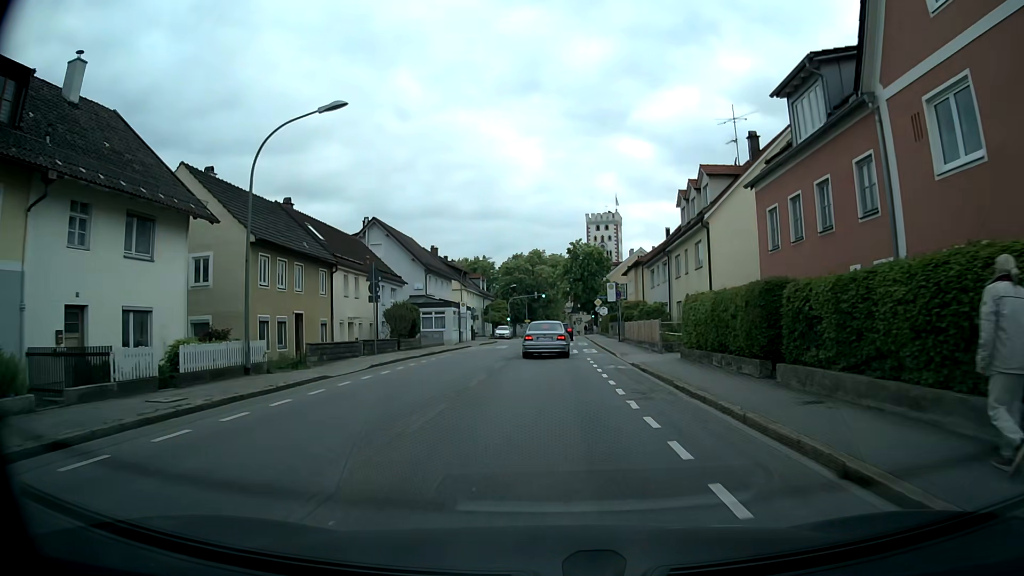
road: secondary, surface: asphalt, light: Day
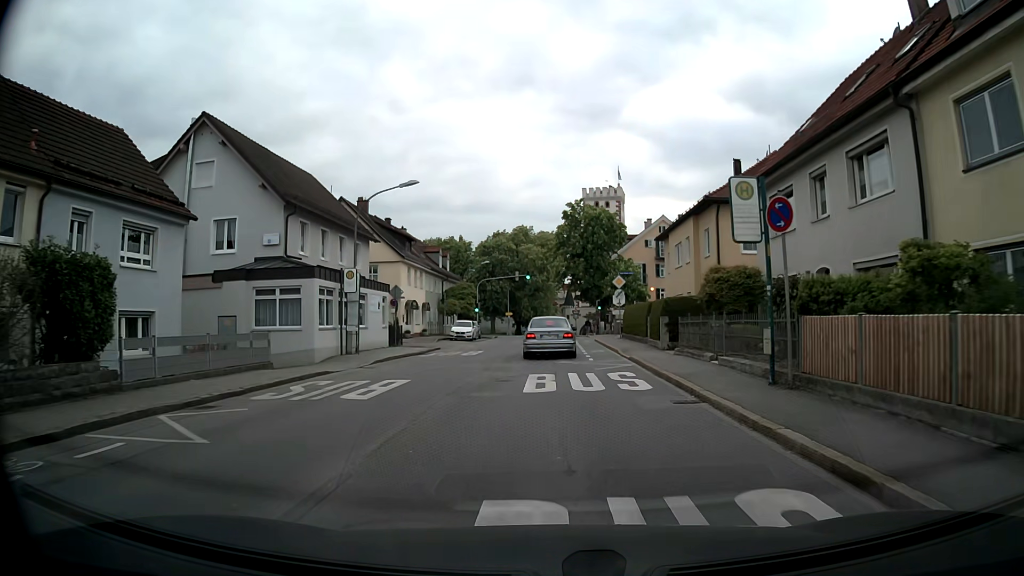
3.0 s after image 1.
(+0.4, +29.4) m; +1°
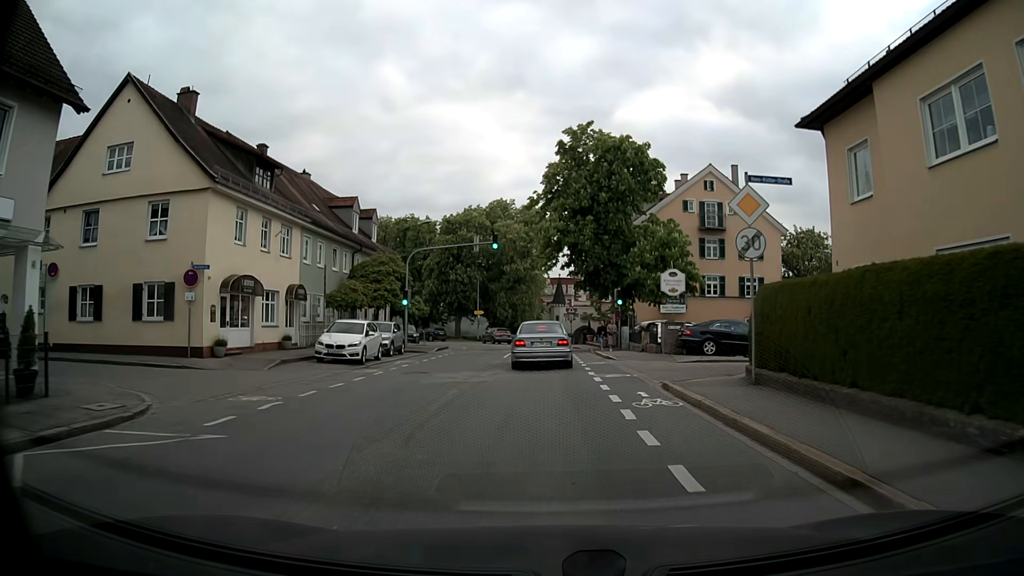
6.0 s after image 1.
(+0.4, +28.3) m; +2°
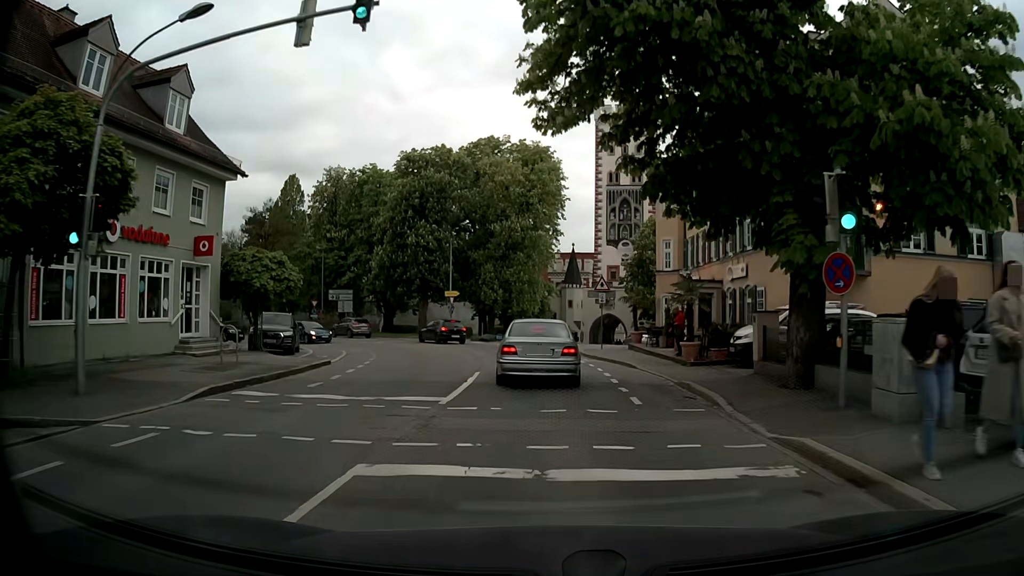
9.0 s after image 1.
(-0.2, +28.4) m; -1°
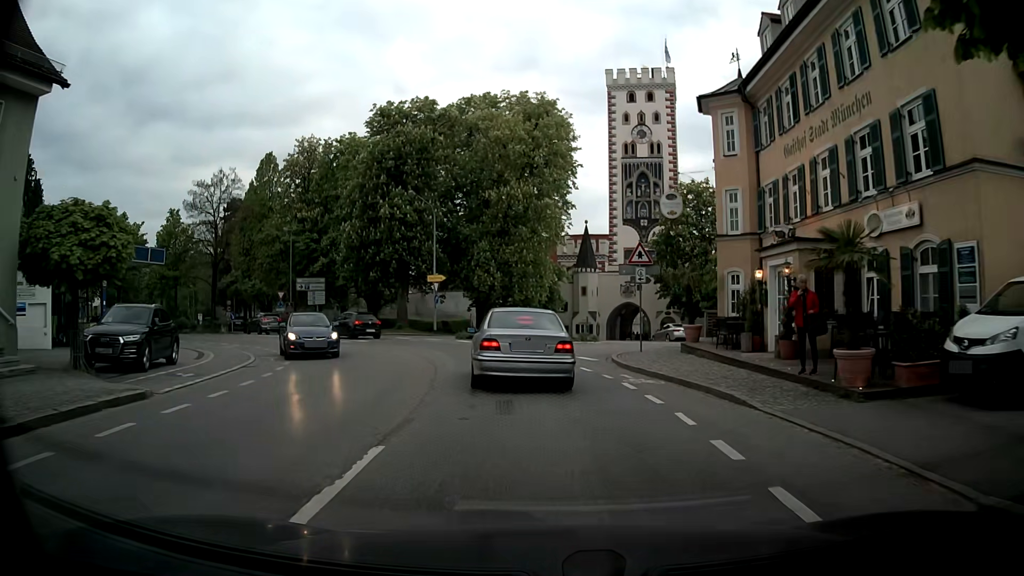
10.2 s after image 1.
(-0.1, +11.2) m; -2°
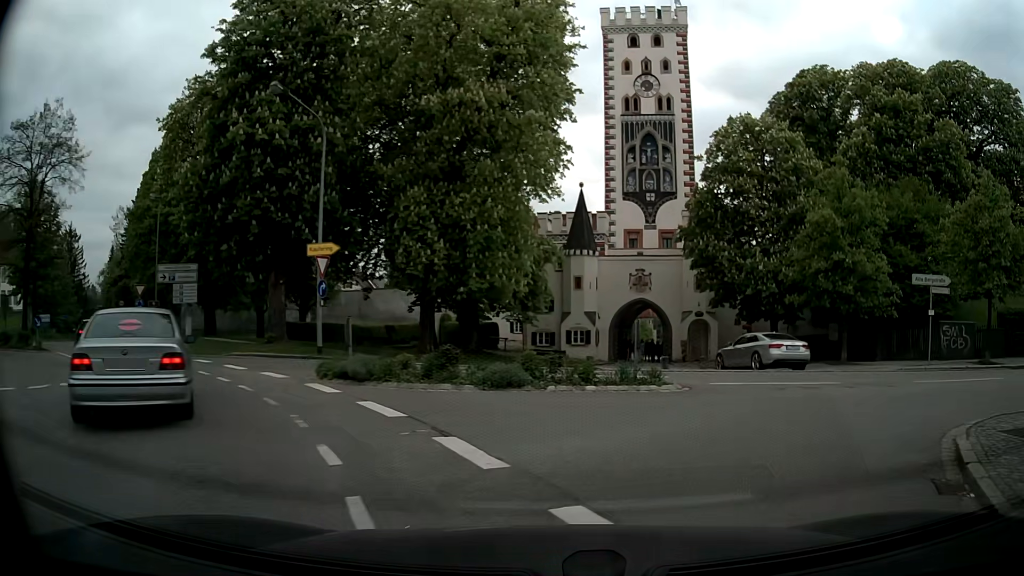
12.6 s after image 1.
(+0.1, +19.6) m; +3°
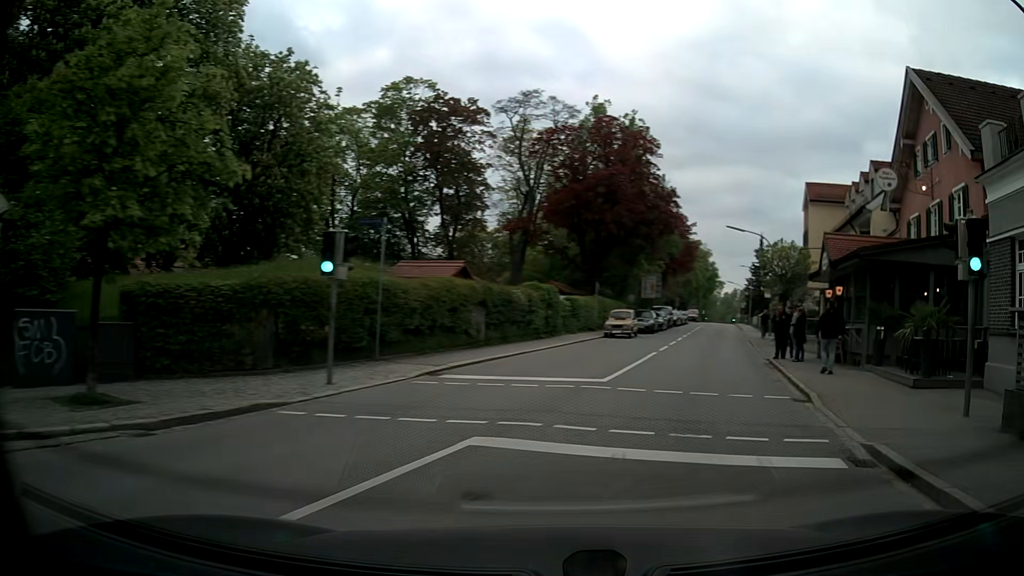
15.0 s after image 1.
(+8.5, +12.2) m; +74°
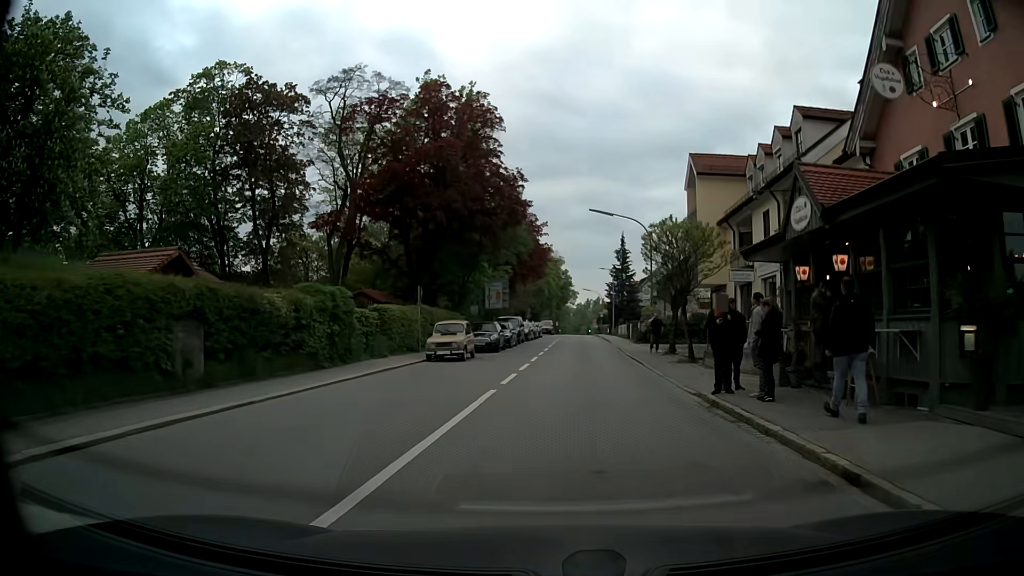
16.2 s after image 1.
(+1.7, +10.7) m; +13°
(0, +10) (+1, +20) (+1, +30) (+2, +40) (+2, +50) (+3, +60) (+3, +70) (+4, +80) (+4, +90) (+5, +100) m
